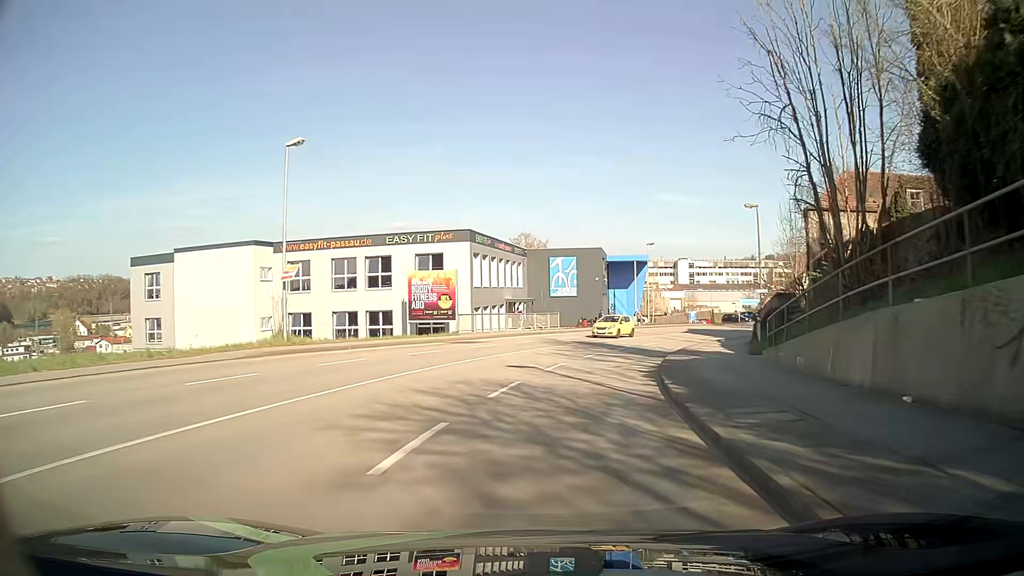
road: tertiary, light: Day
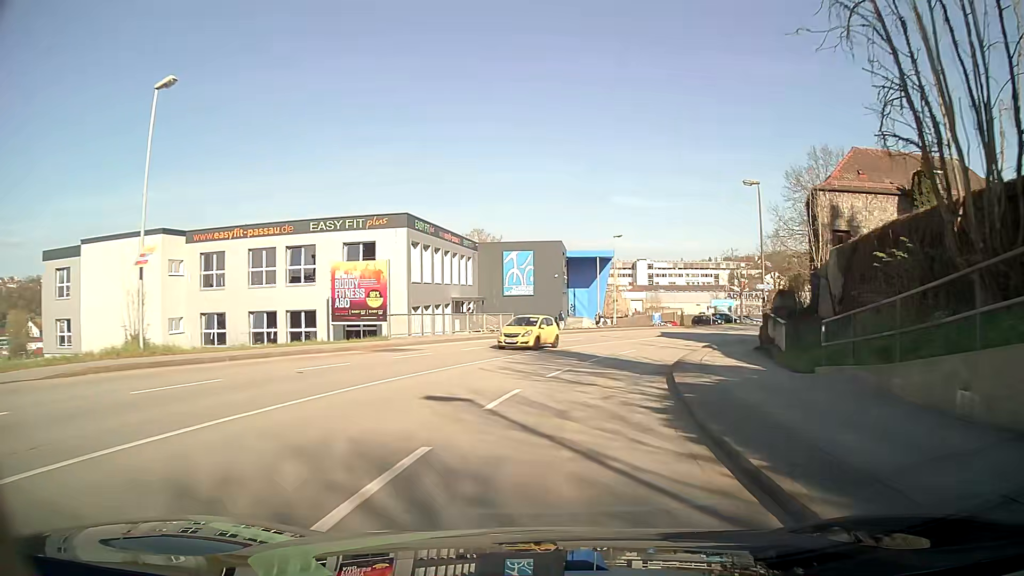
(+0.2, +7.6) m; +3°
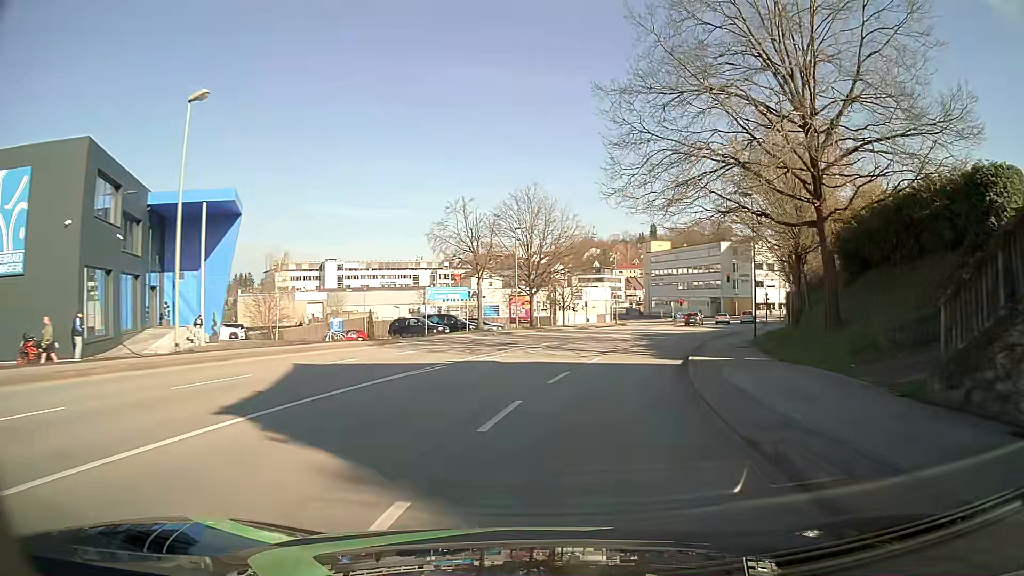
(+8.3, +36.7) m; +26°
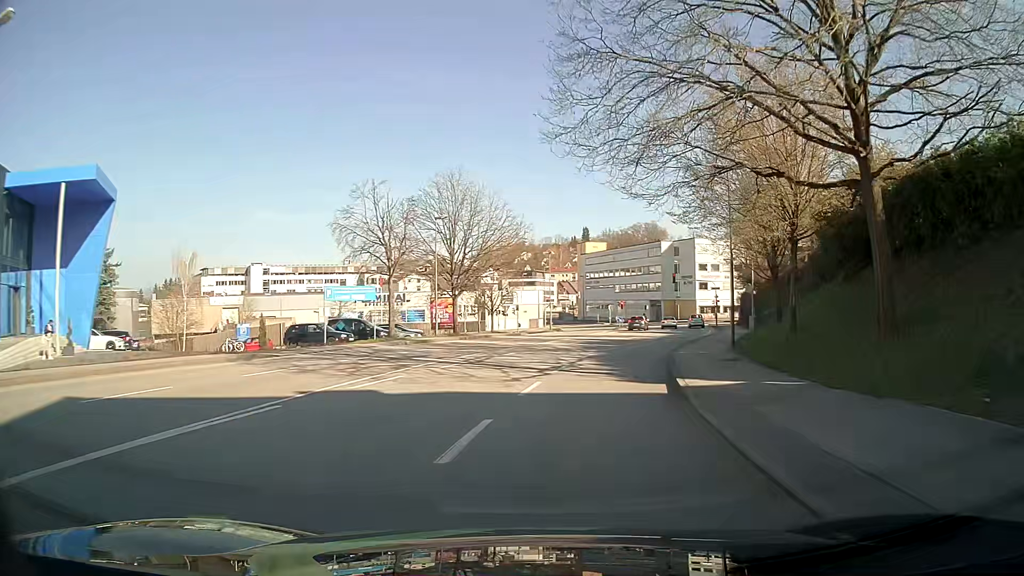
(+0.4, +7.6) m; +6°
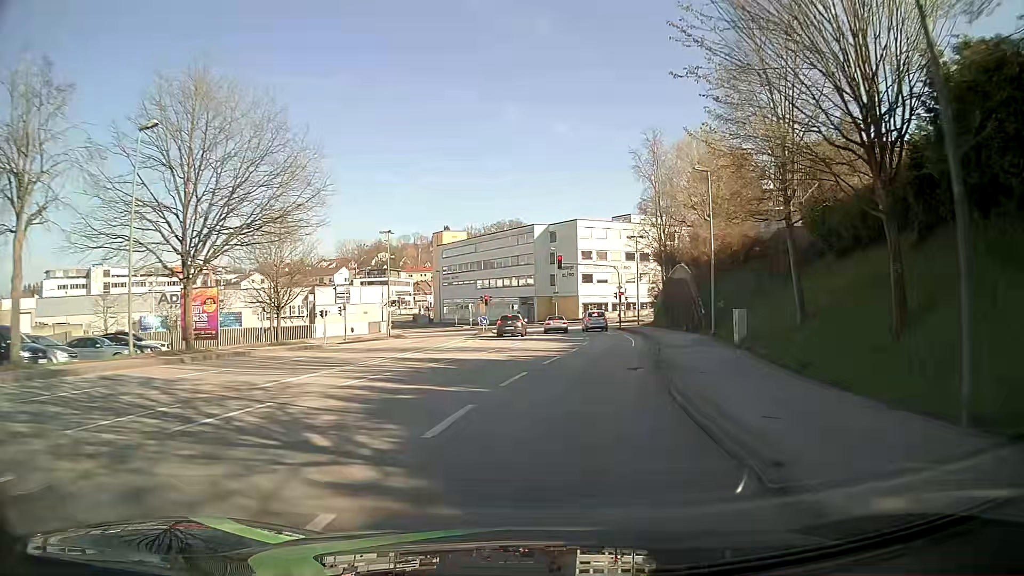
(+2.5, +22.6) m; +12°
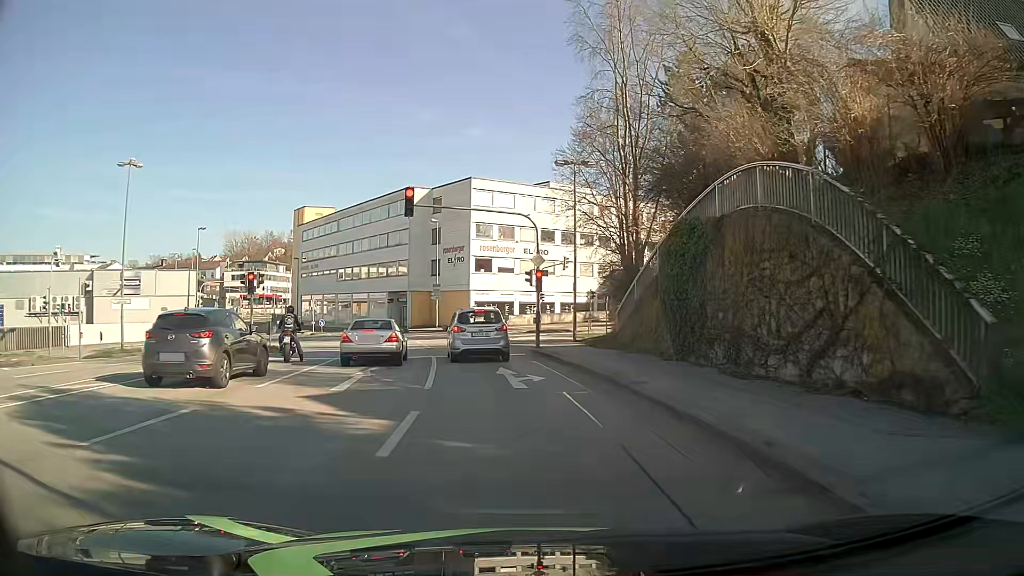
(+3.1, +29.9) m; +8°
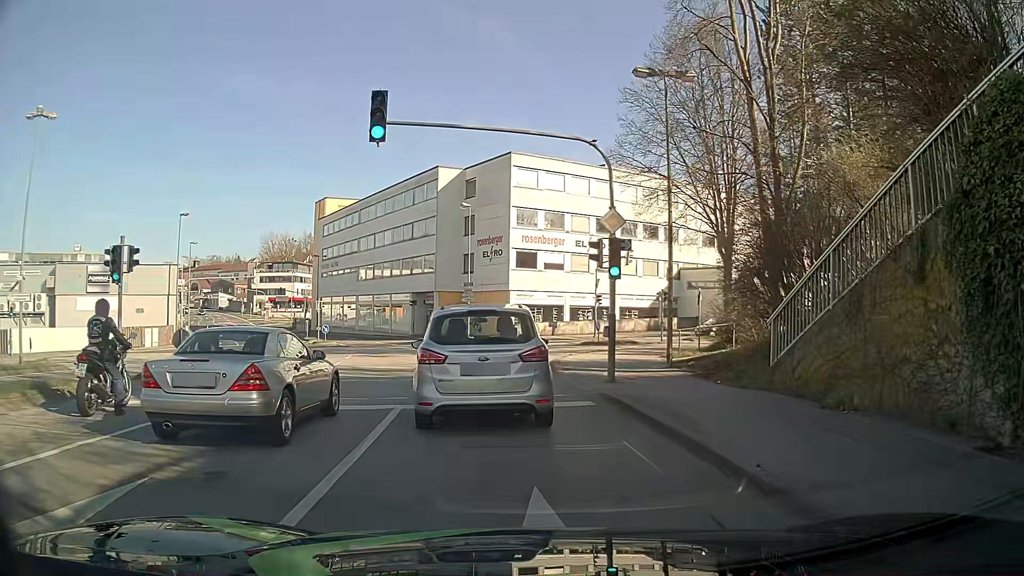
(-0.3, +11.3) m; -4°
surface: asphalt
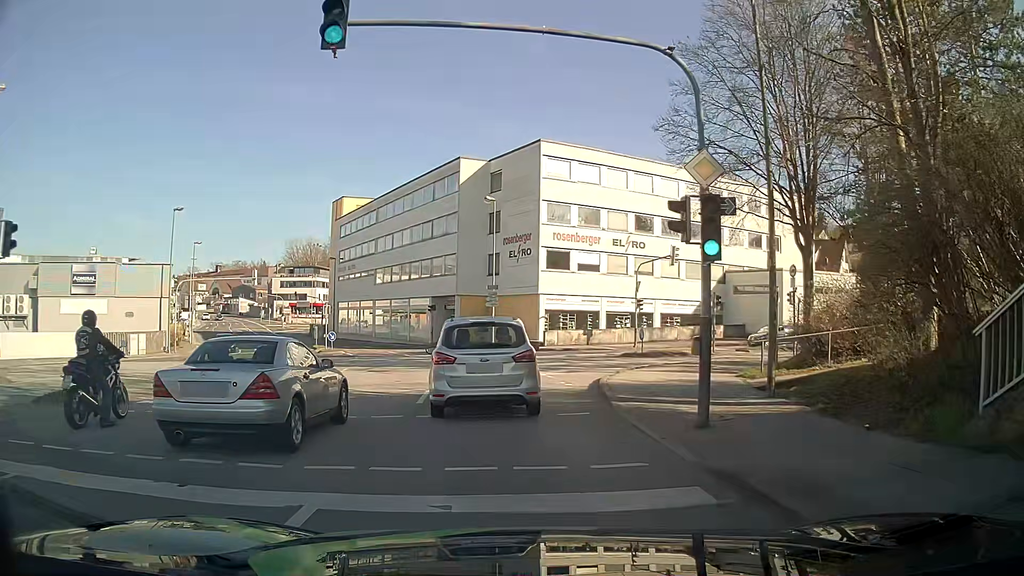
(-0.1, +5.7) m; -3°
(0, +10) (-1, +20) (-2, +30) (-5, +40) (-8, +49) (-13, +58) (-17, +67) (-22, +75) (-27, +84) (-32, +93) m
